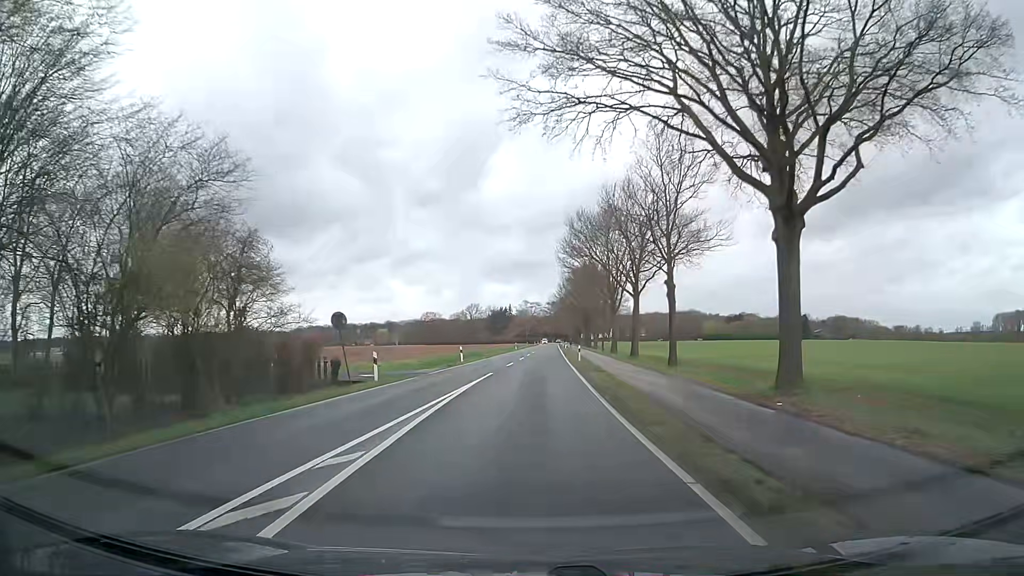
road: secondary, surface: asphalt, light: Day
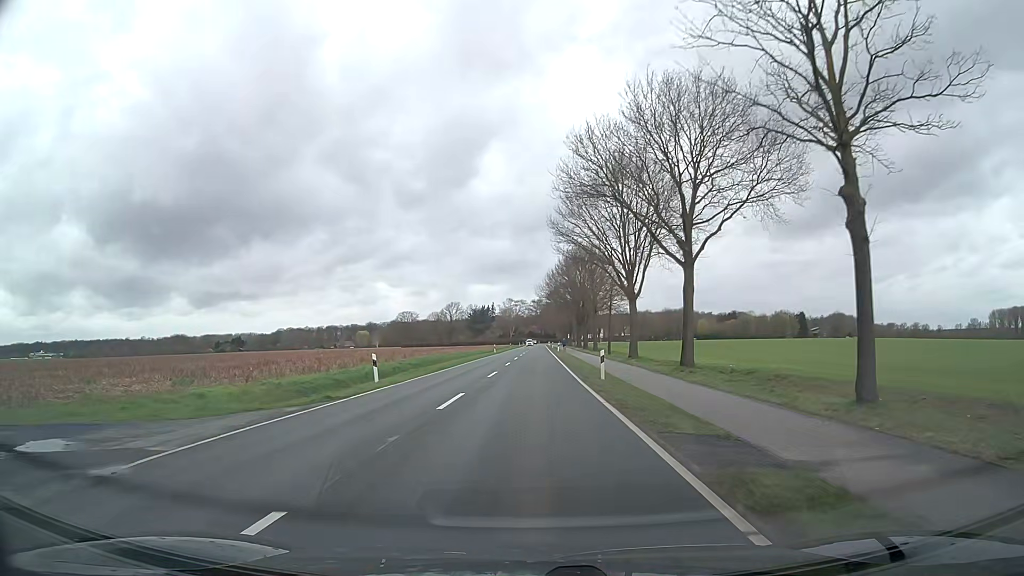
(+0.6, +22.6) m; +2°
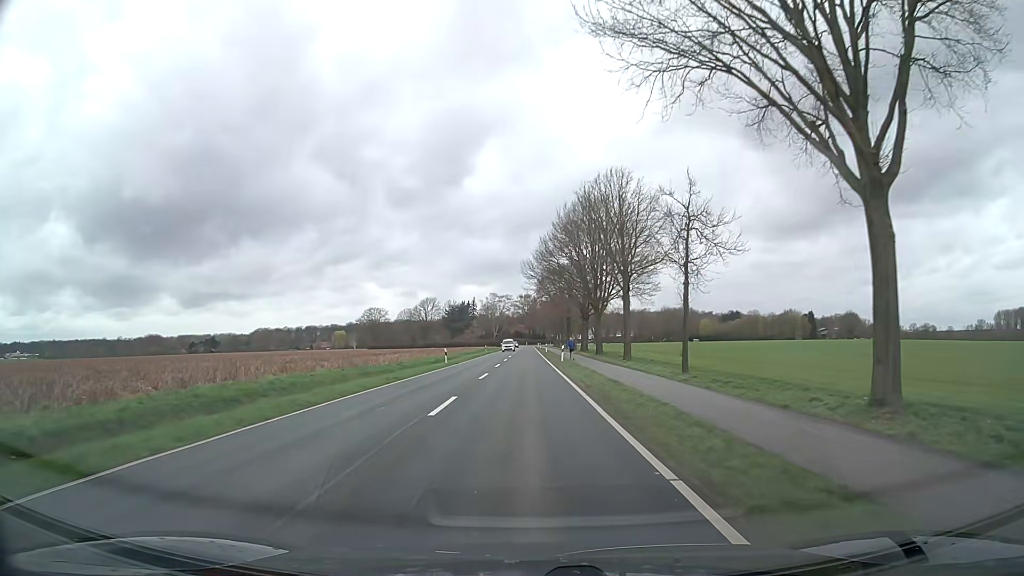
(+0.3, +37.7) m; +1°
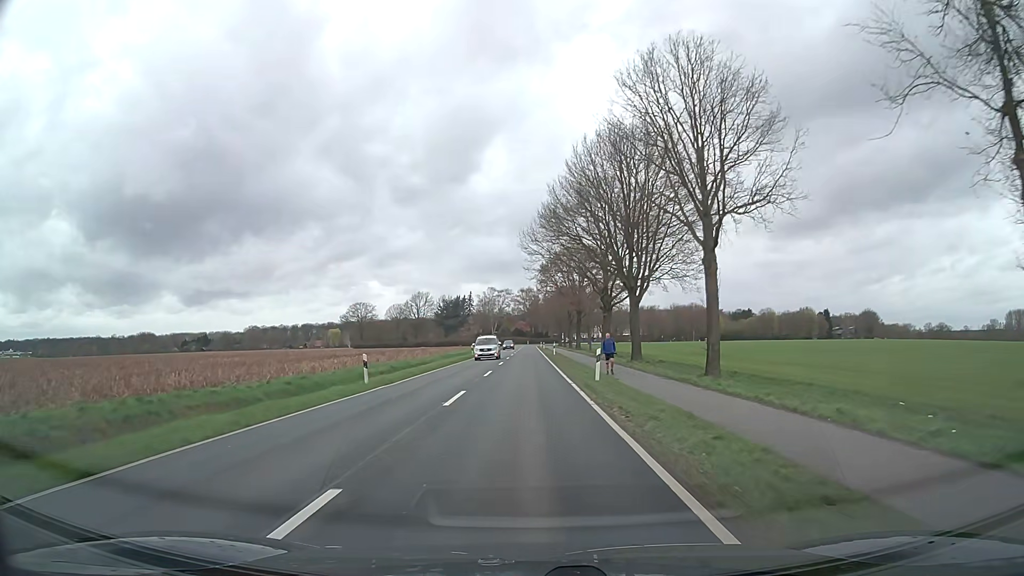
(0.0, +22.6) m; 0°
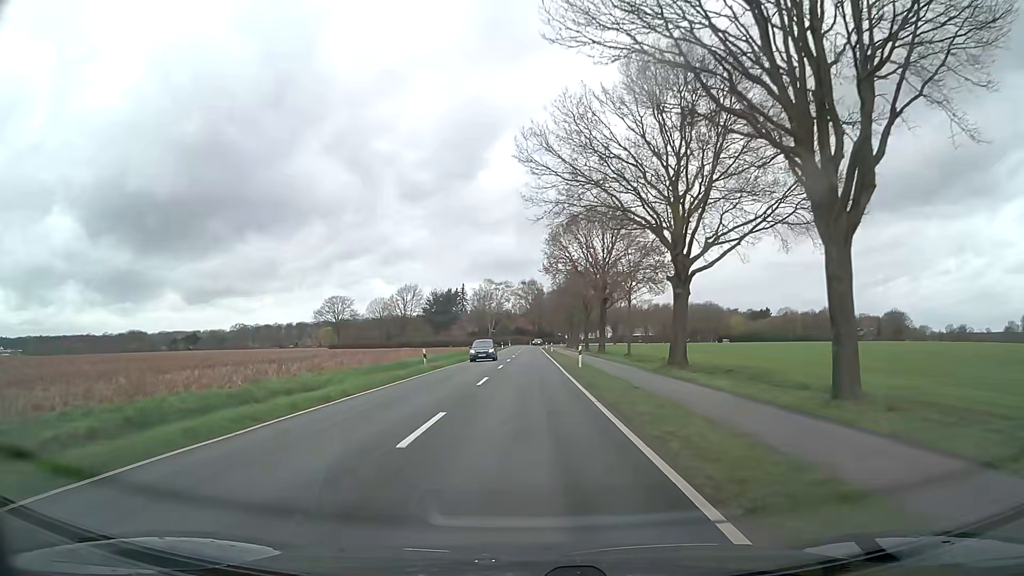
(0.0, +30.3) m; 0°
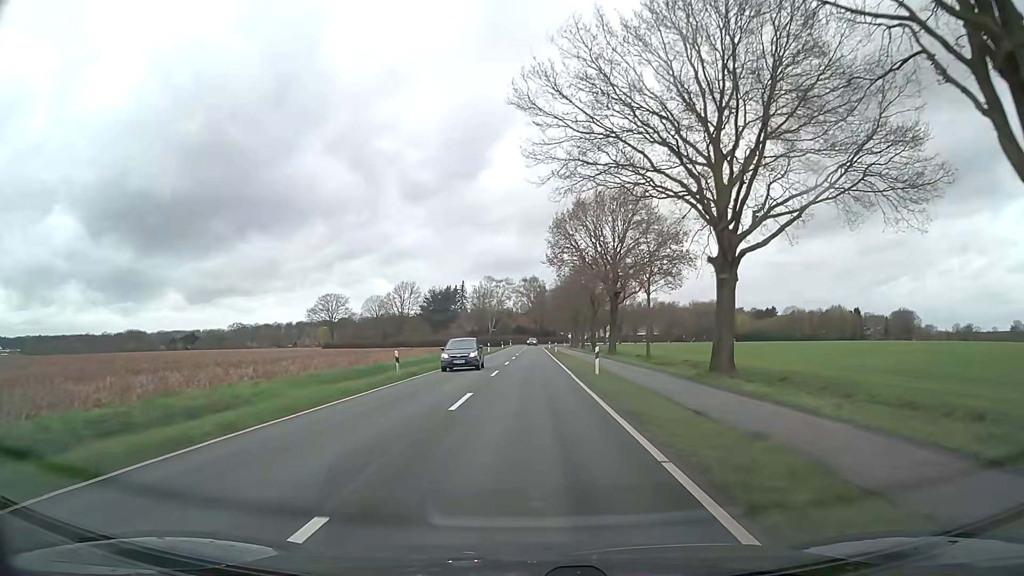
(-0.1, +7.6) m; 0°
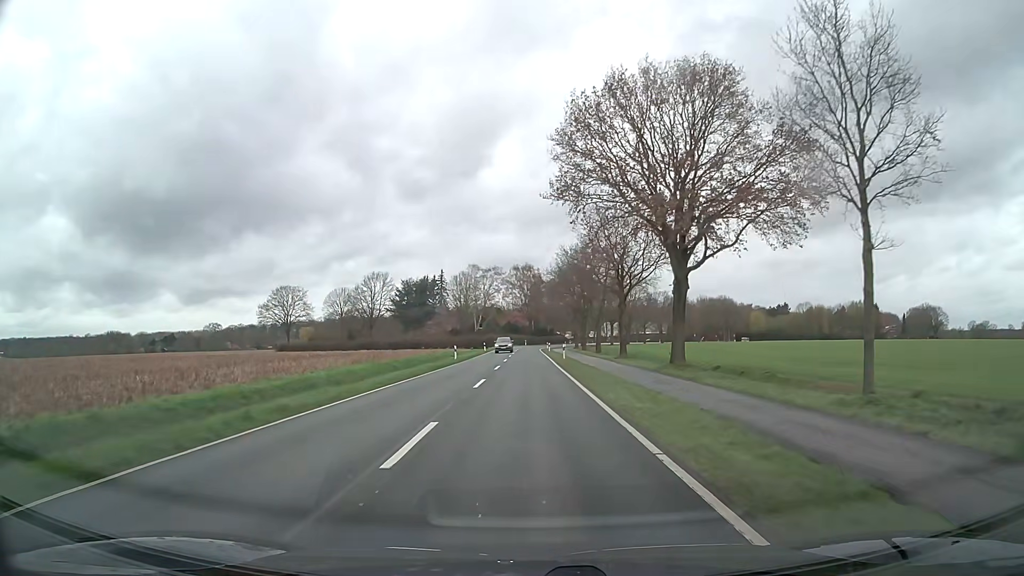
(+0.1, +30.4) m; 0°
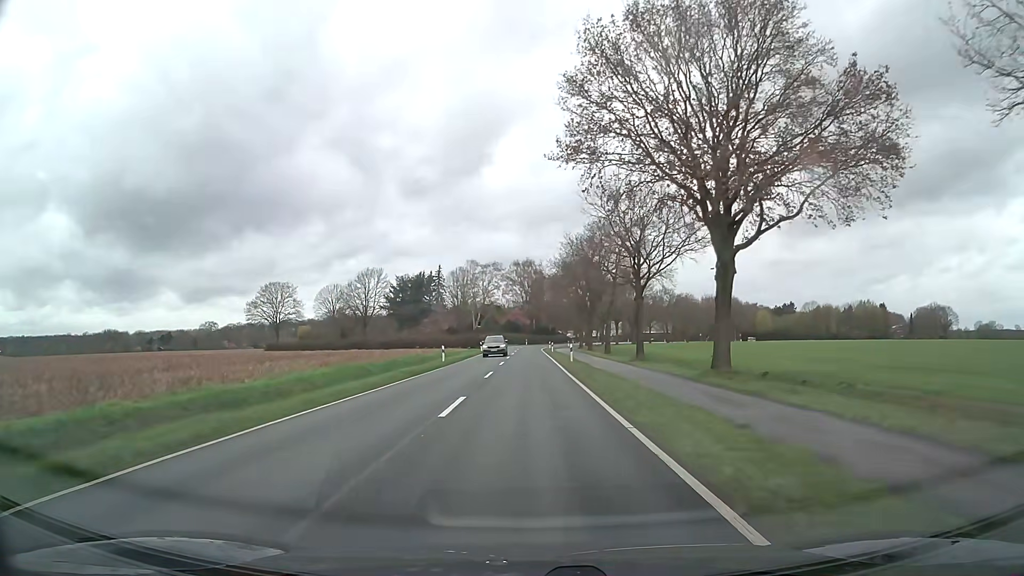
(0.0, +7.6) m; 0°
(0, +10) (0, +20) (0, +30) (0, +40) (0, +50) (0, +60) (0, +70) (0, +80) (0, +90) (+1, +100) m
